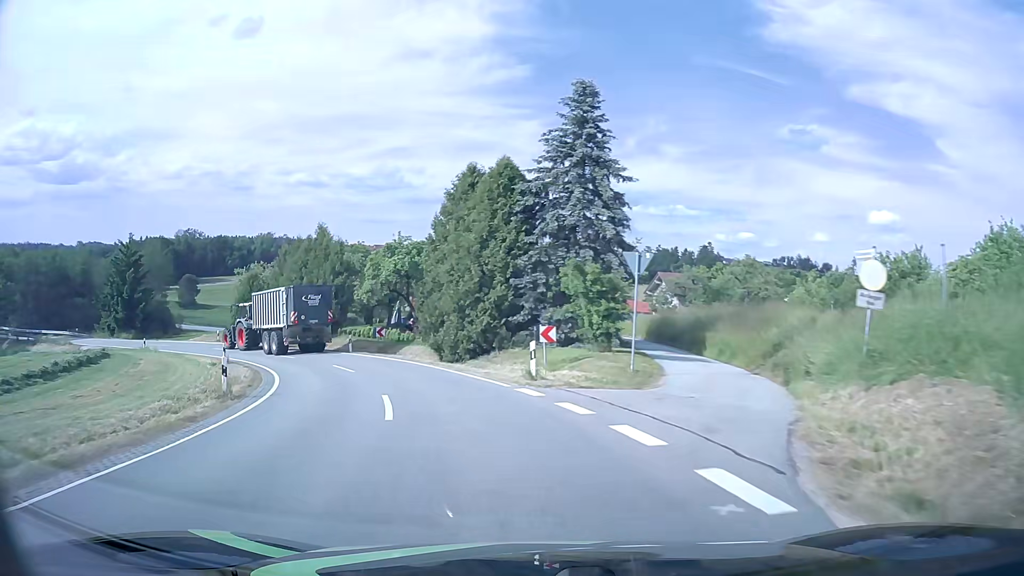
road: tertiary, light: Day
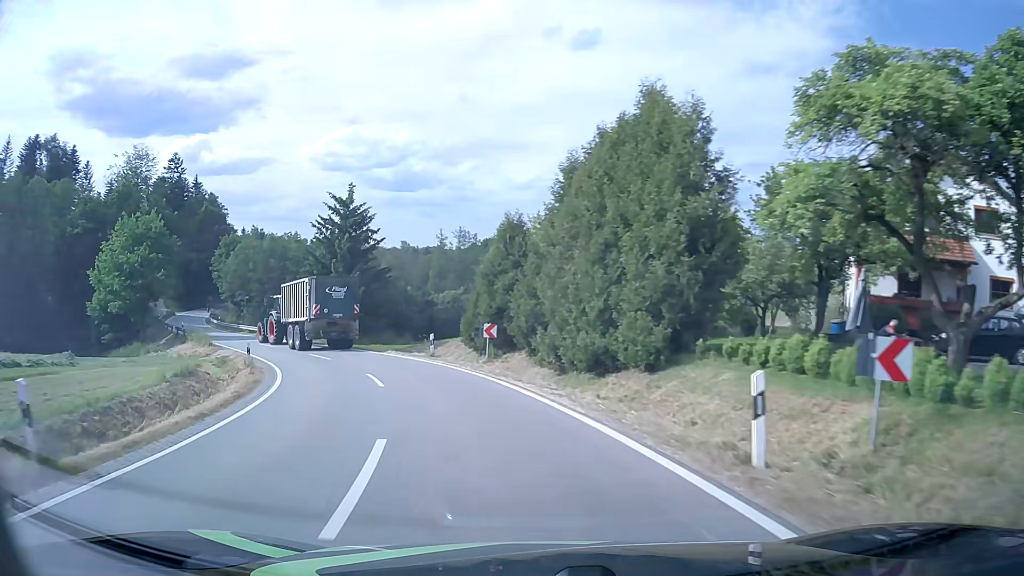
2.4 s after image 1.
(-8.0, +29.4) m; -30°
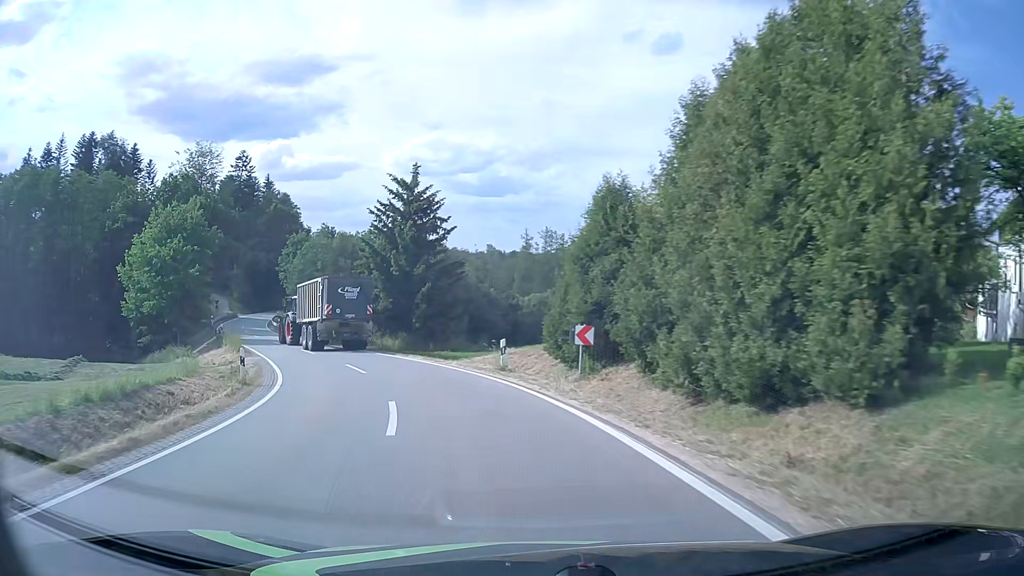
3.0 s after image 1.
(-0.5, +7.6) m; -8°
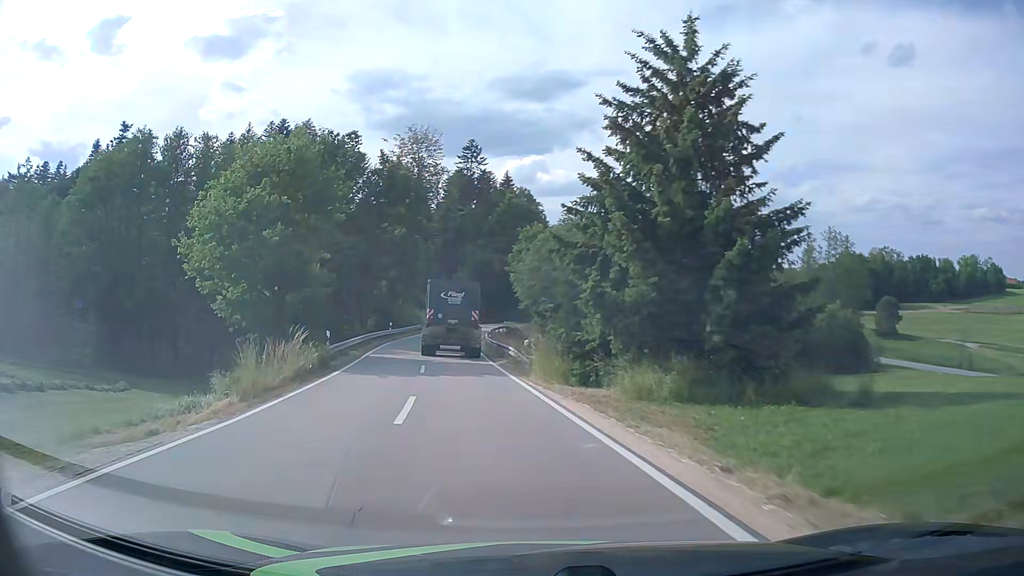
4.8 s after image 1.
(-4.3, +22.7) m; -22°
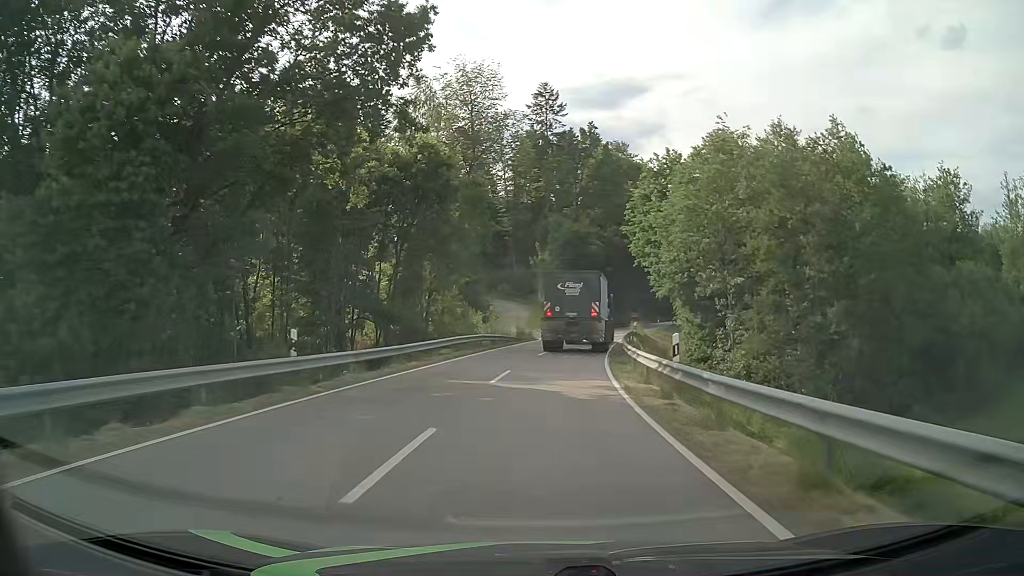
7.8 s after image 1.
(-5.0, +40.1) m; -8°
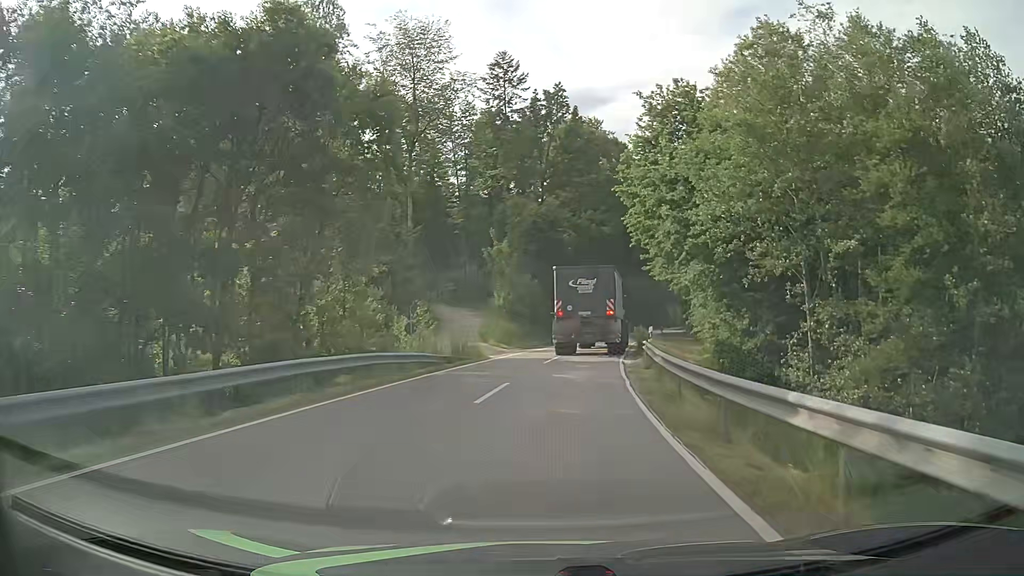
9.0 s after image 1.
(+0.4, +16.9) m; +3°
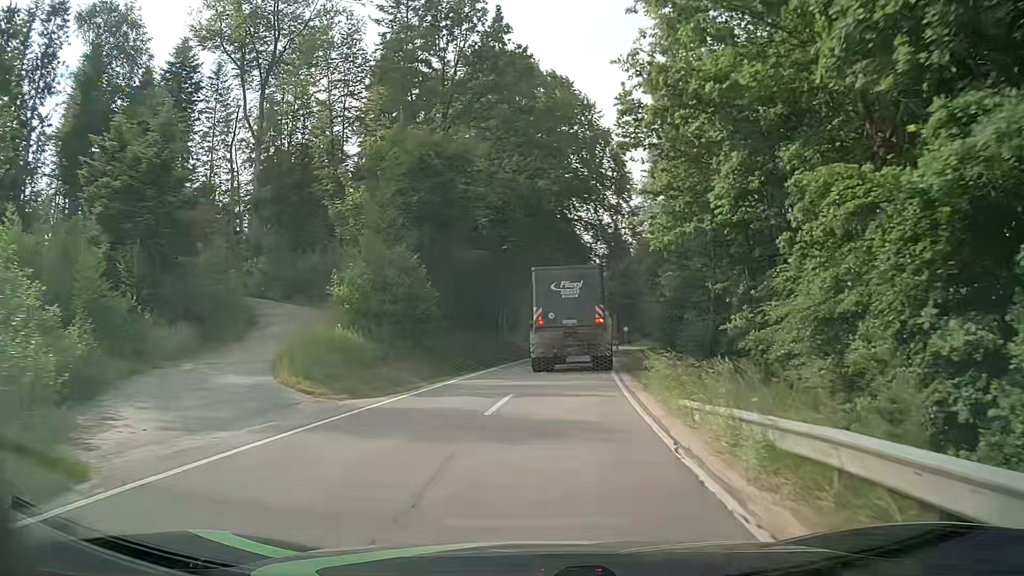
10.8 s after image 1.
(+1.5, +23.9) m; +7°
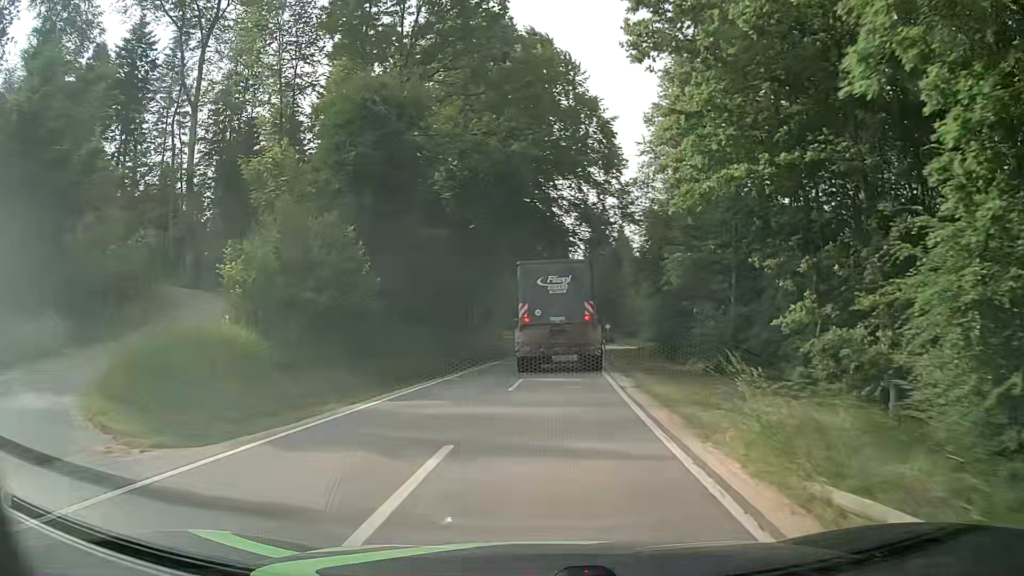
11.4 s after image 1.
(+0.1, +7.3) m; +2°
(0, +10) (+1, +20) (+1, +30) (+2, +40) (+3, +50) (+3, +60) (+4, +70) (+5, +80) (+6, +90) (+7, +100) m
